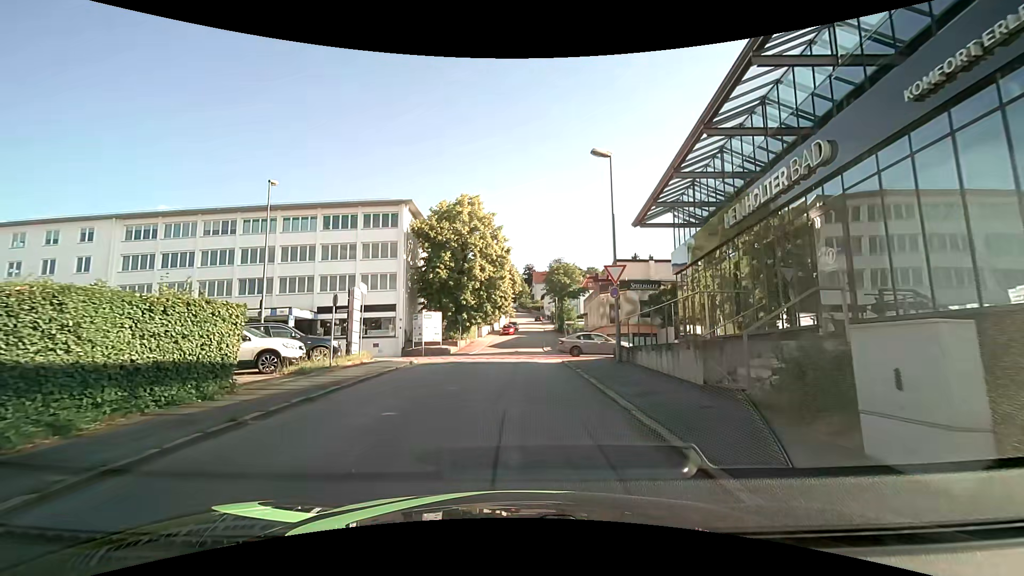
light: Day
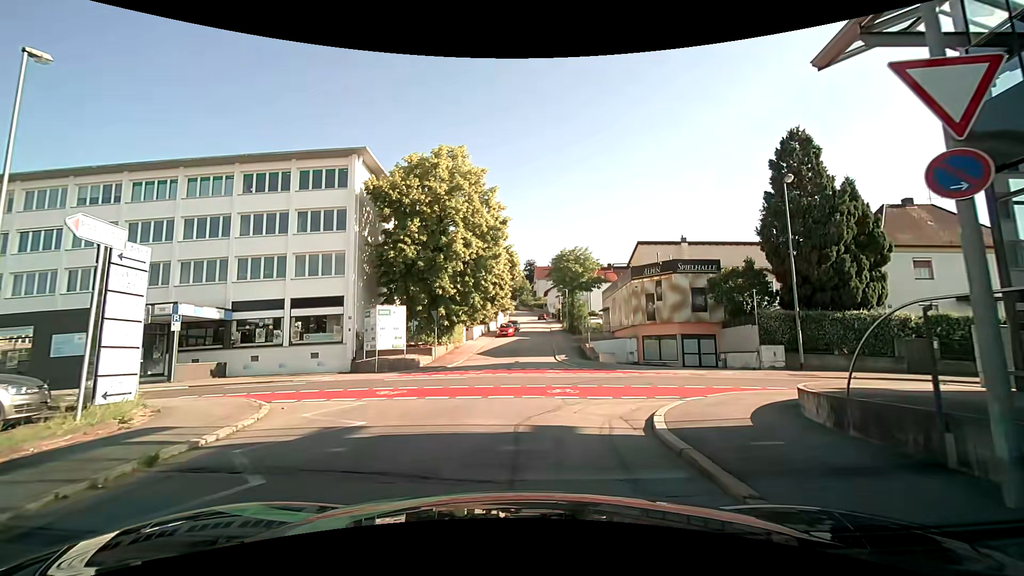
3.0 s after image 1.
(+0.1, +13.9) m; 0°
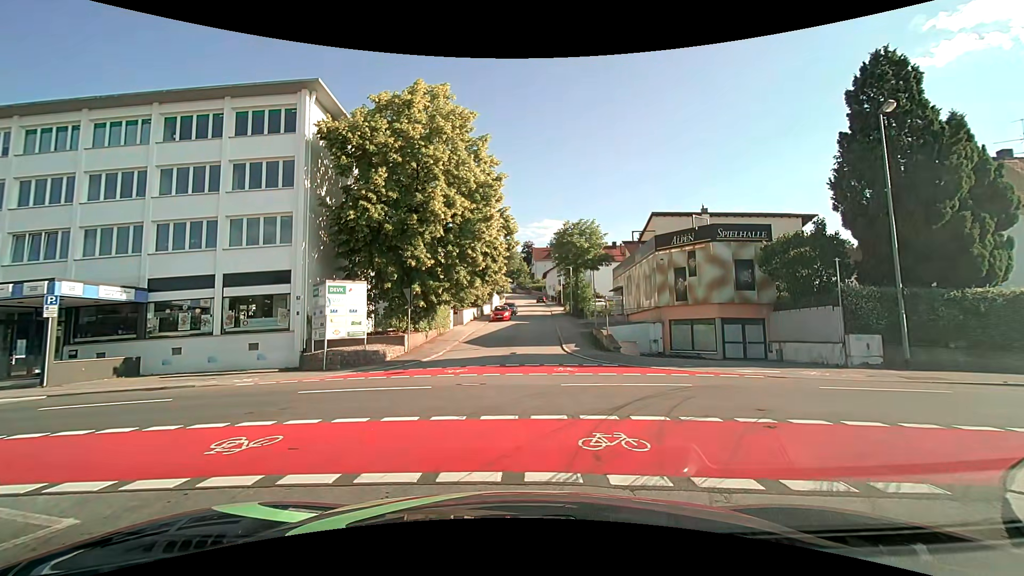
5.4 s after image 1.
(0.0, +7.0) m; +1°
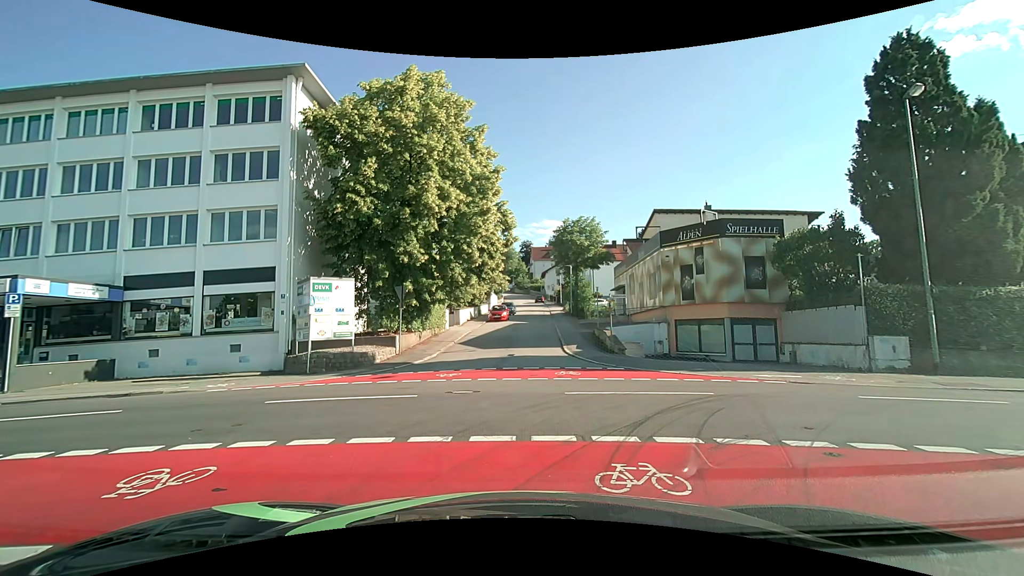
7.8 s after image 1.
(0.0, +1.4) m; -1°
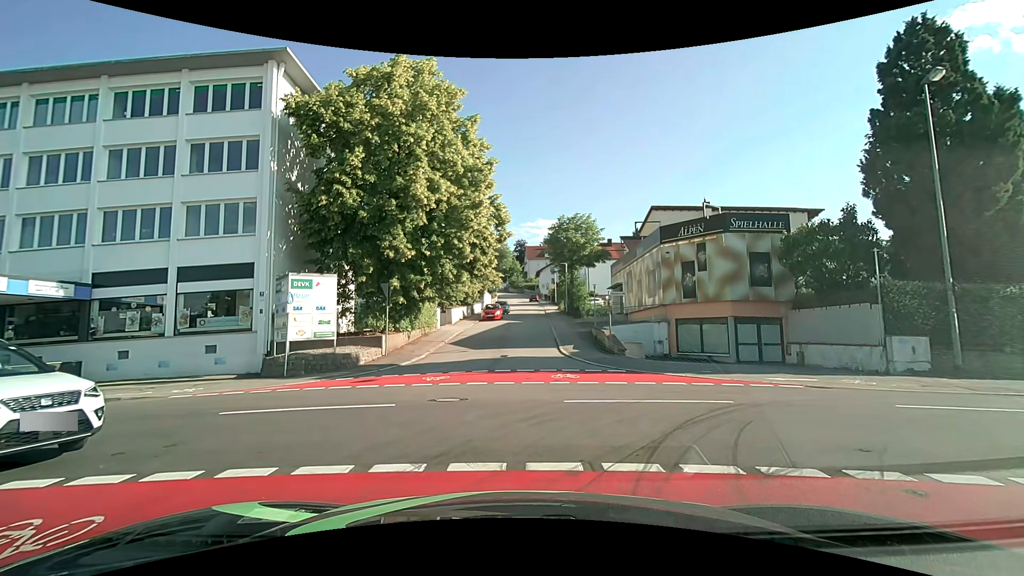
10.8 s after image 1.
(0.0, +1.3) m; 0°
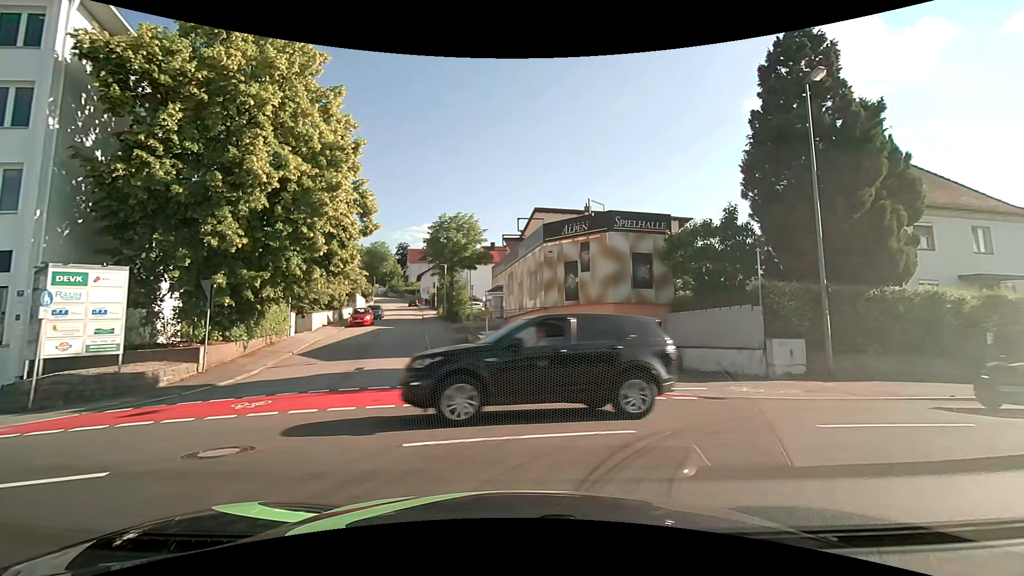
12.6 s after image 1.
(+0.3, +3.0) m; +14°
